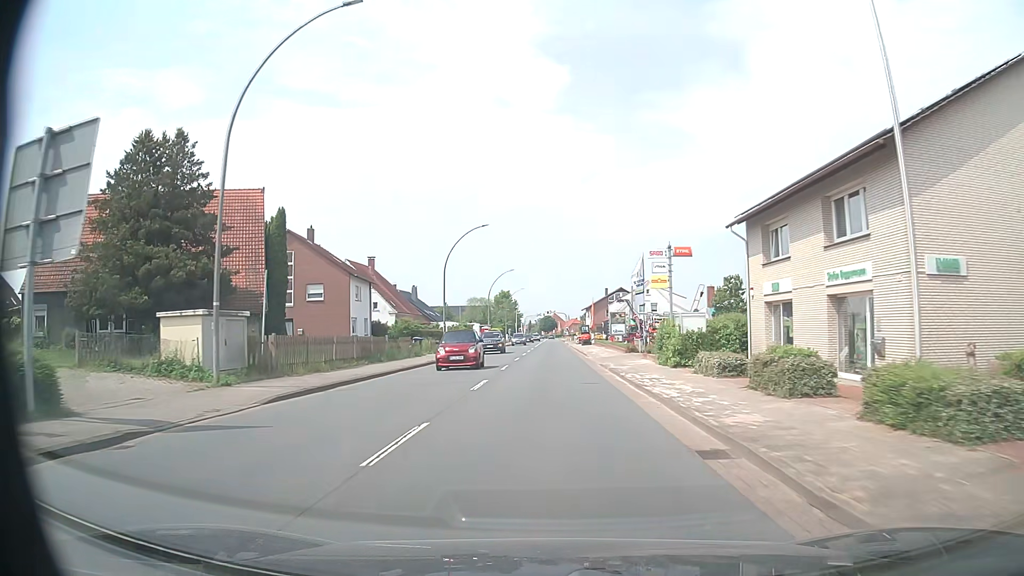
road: primary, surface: asphalt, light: Day
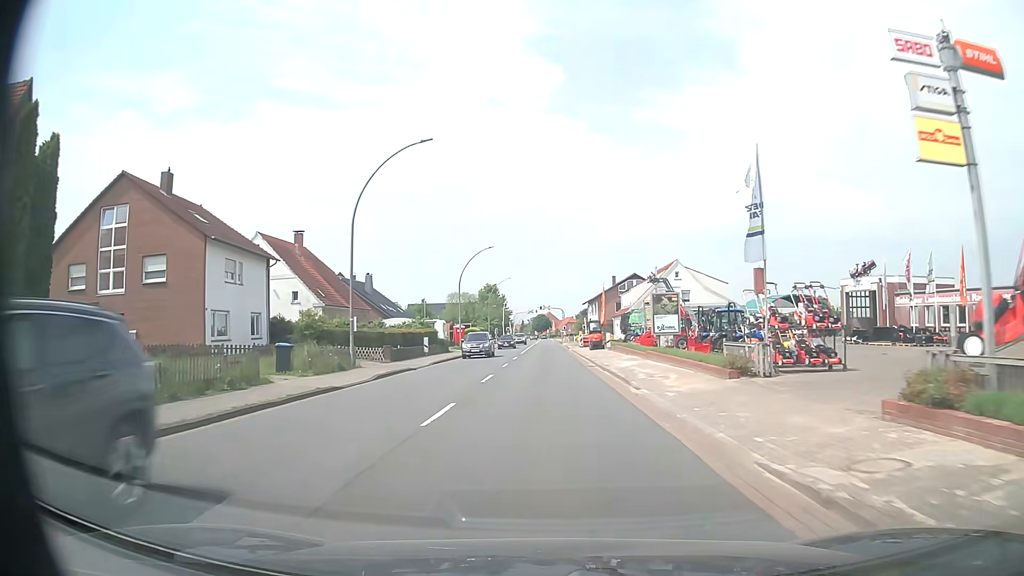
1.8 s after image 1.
(+0.1, +24.3) m; +1°
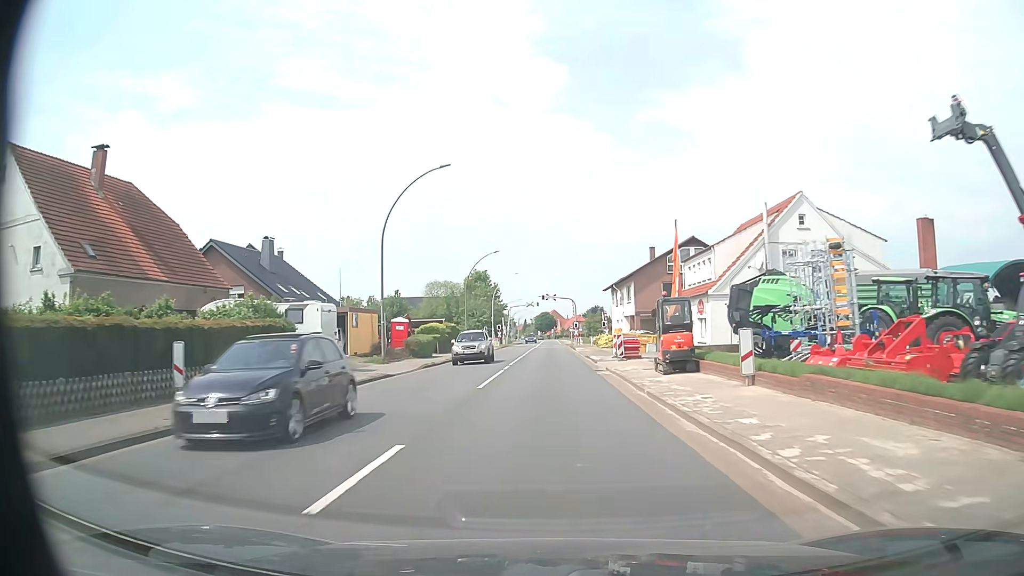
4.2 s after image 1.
(-0.1, +32.5) m; 0°
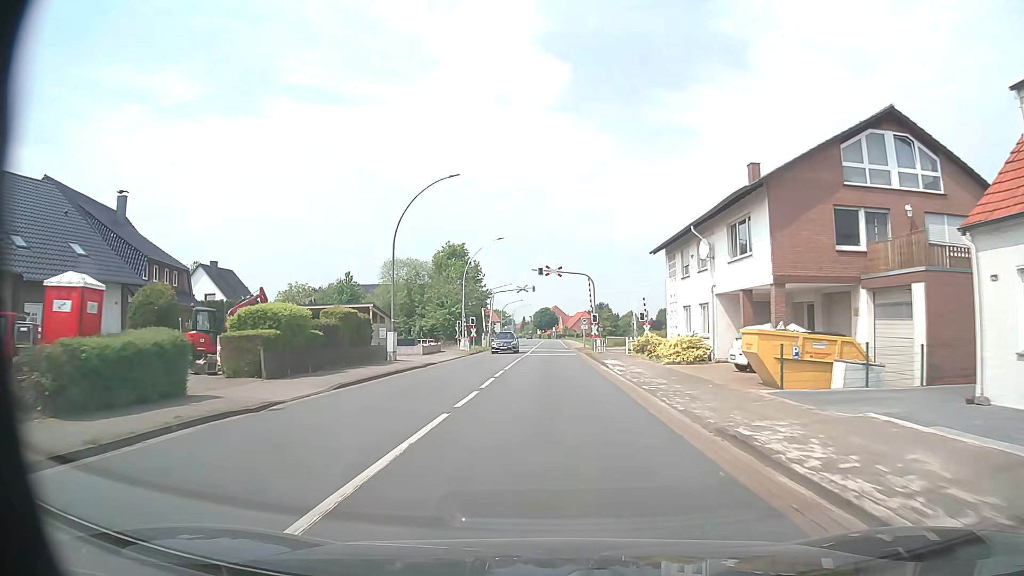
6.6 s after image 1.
(0.0, +32.4) m; 0°
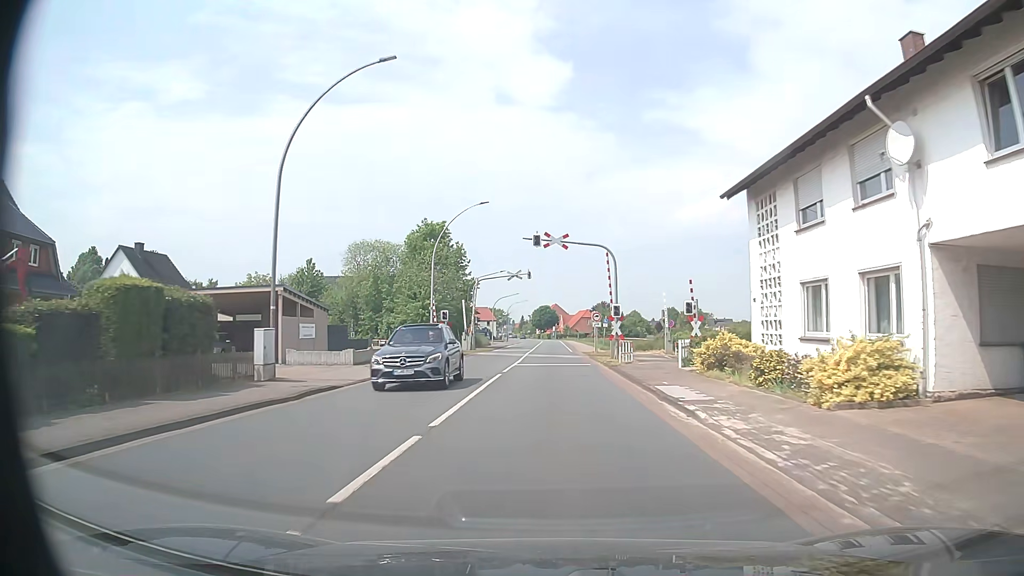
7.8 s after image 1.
(-0.1, +16.1) m; 0°
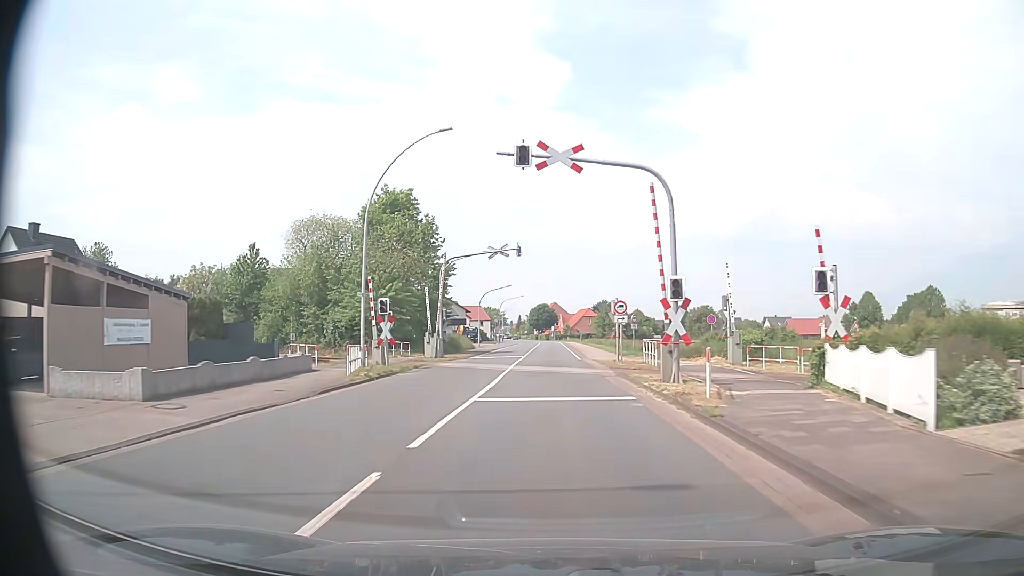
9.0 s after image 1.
(+0.1, +16.1) m; +1°
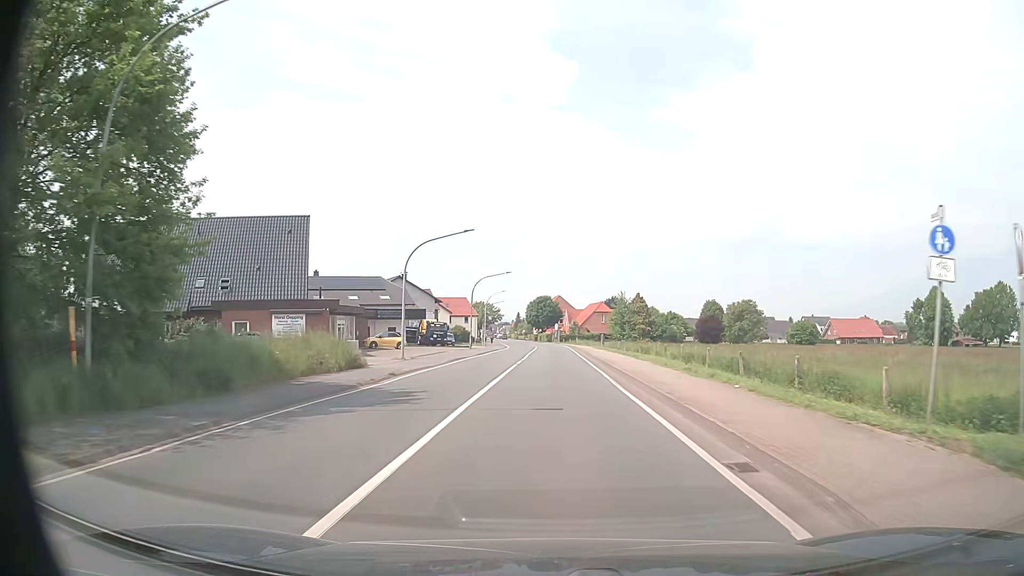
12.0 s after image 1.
(-0.1, +40.3) m; 0°
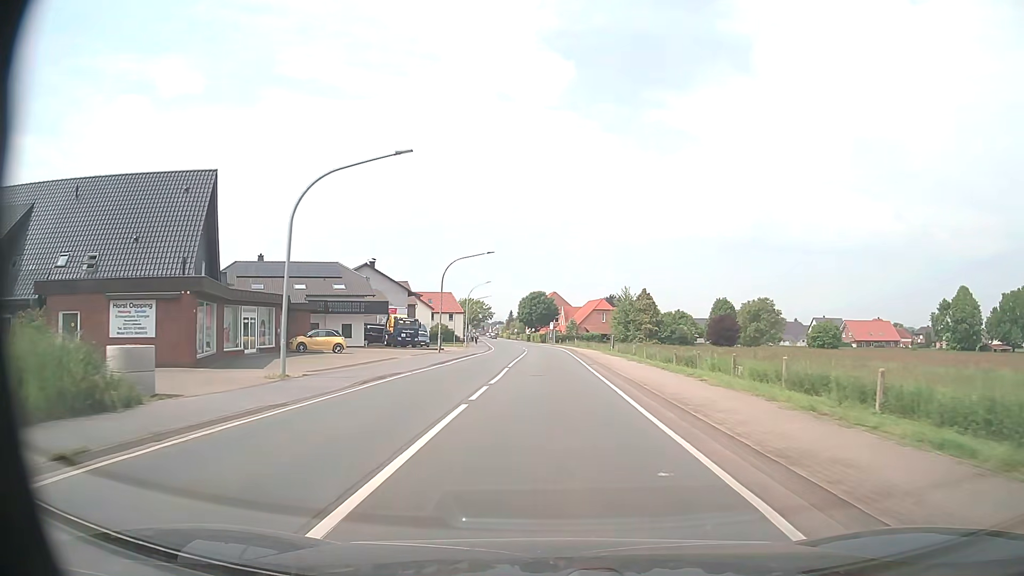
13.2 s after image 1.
(0.0, +16.1) m; 0°
(0, +10) (0, +20) (0, +30) (0, +40) (0, +50) (0, +60) (-1, +70) (-2, +80) (-2, +90) (-4, +100) m
